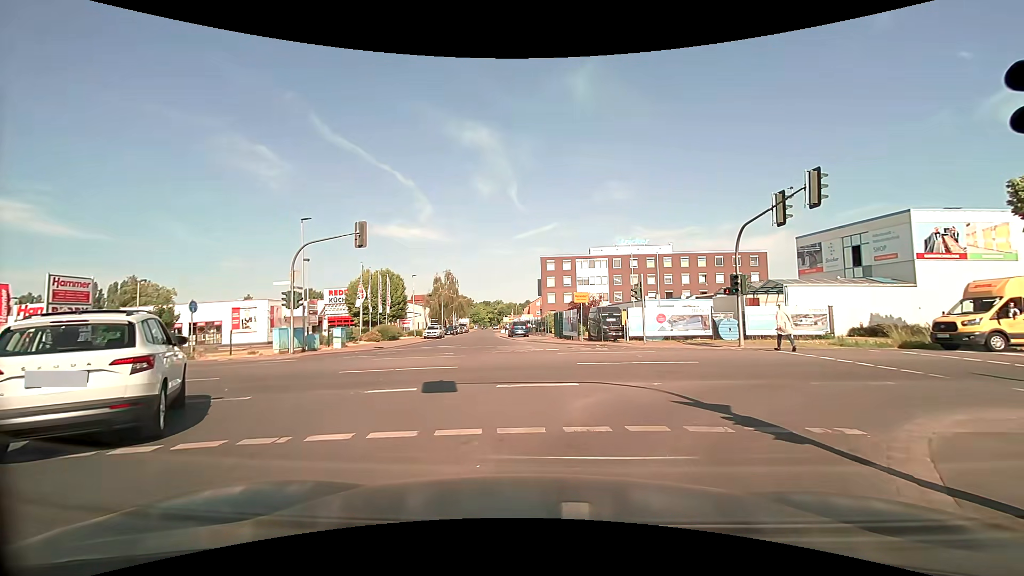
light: Day
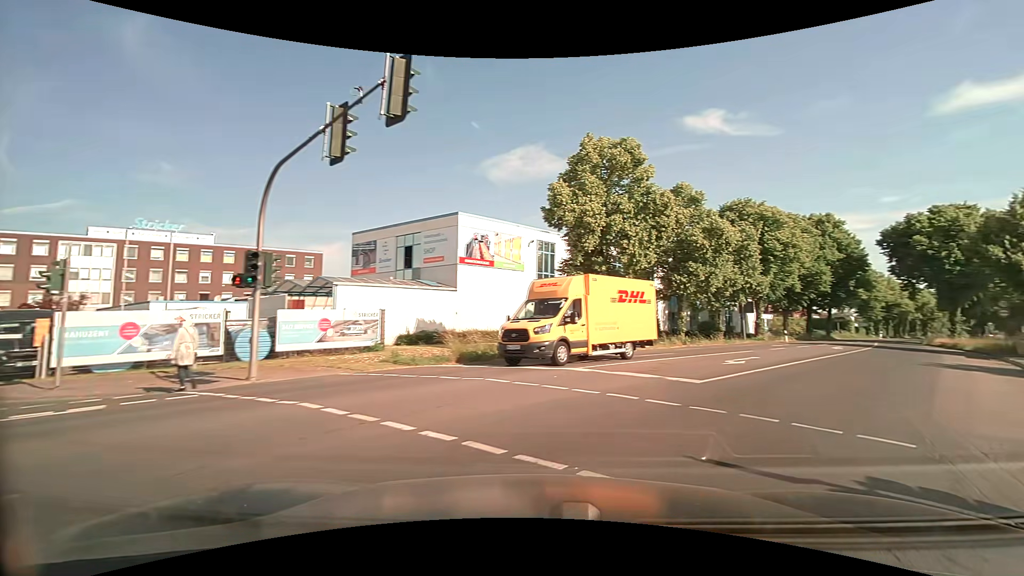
(+3.4, +10.3) m; +48°
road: secondary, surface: asphalt
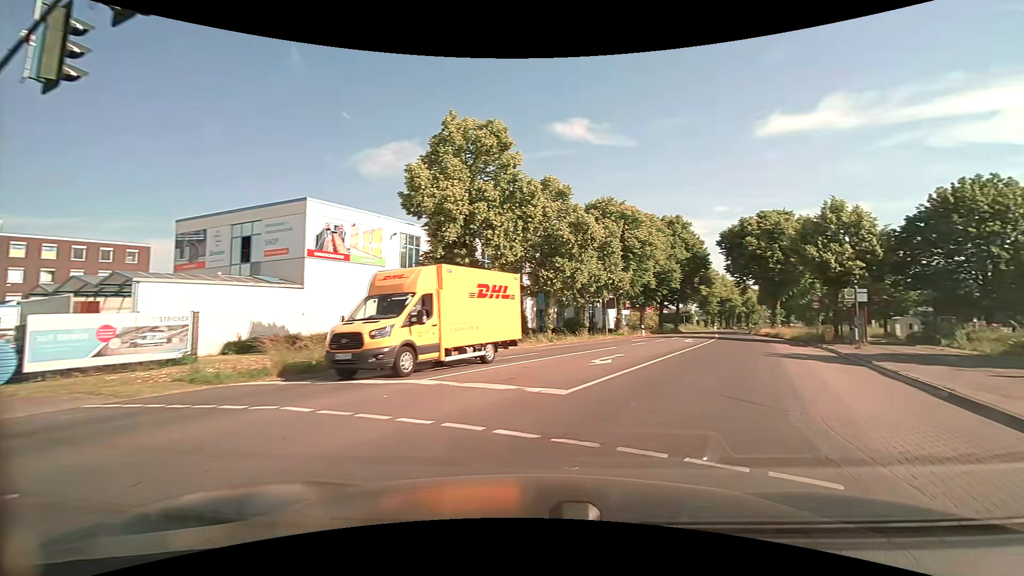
(+0.3, +2.7) m; +14°
(+2, +10) (+6, +19) (+10, +28) (+14, +37) (+18, +47) (+21, +56) (+25, +65) (+29, +74) (+33, +83) (+38, +92) m
